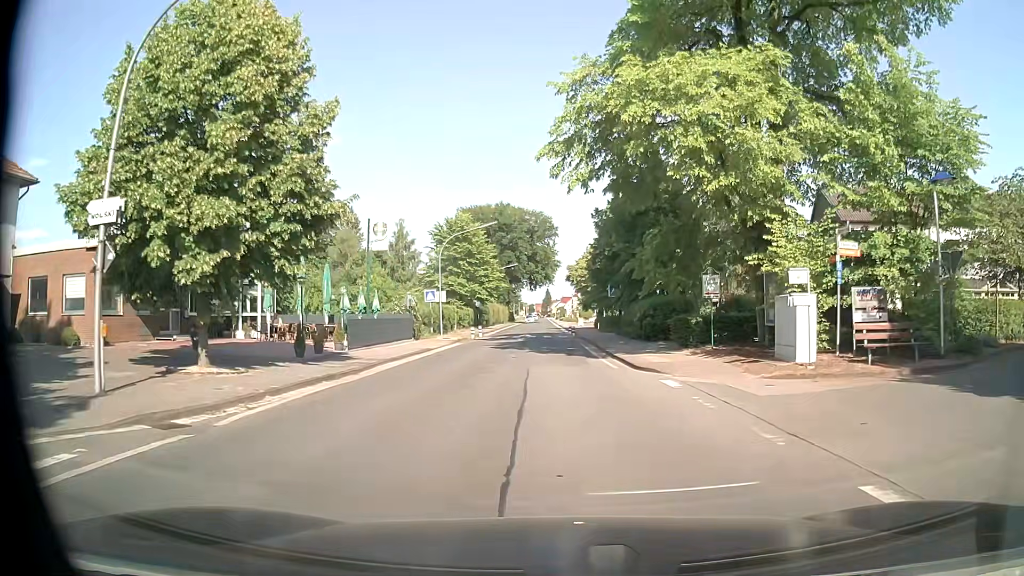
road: secondary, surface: asphalt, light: Day
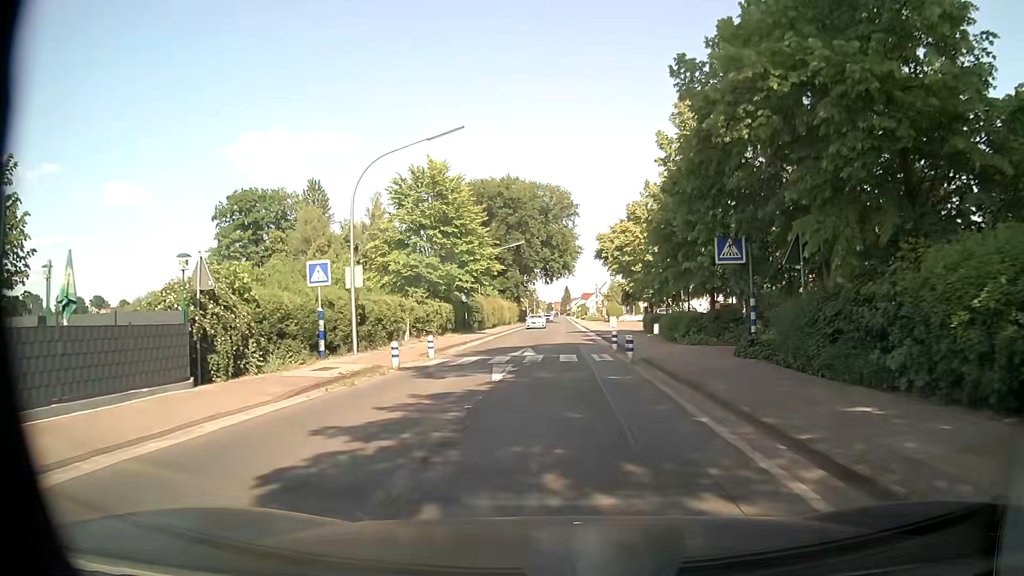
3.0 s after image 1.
(-0.3, +24.5) m; -1°
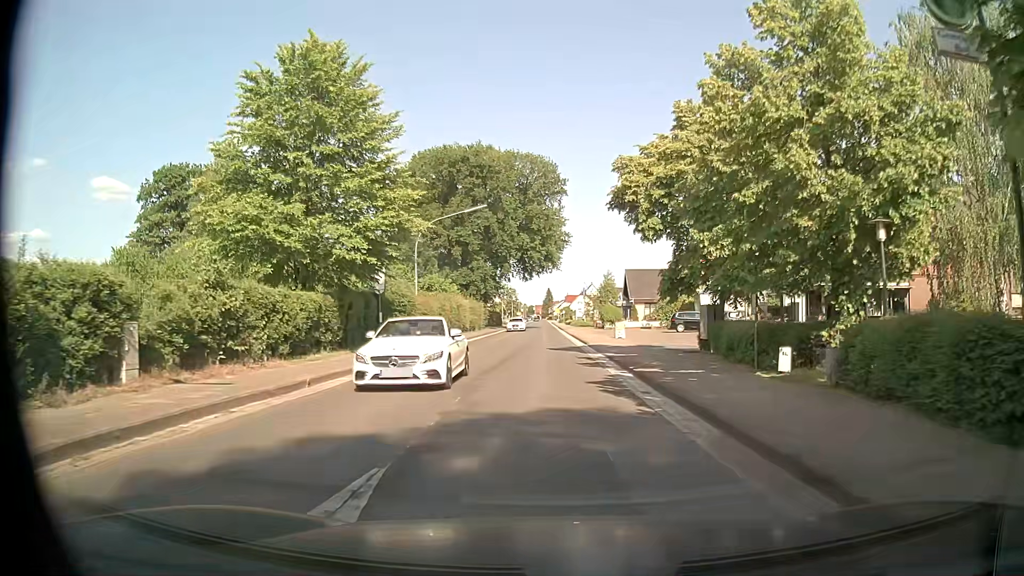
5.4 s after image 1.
(-0.1, +21.8) m; +1°
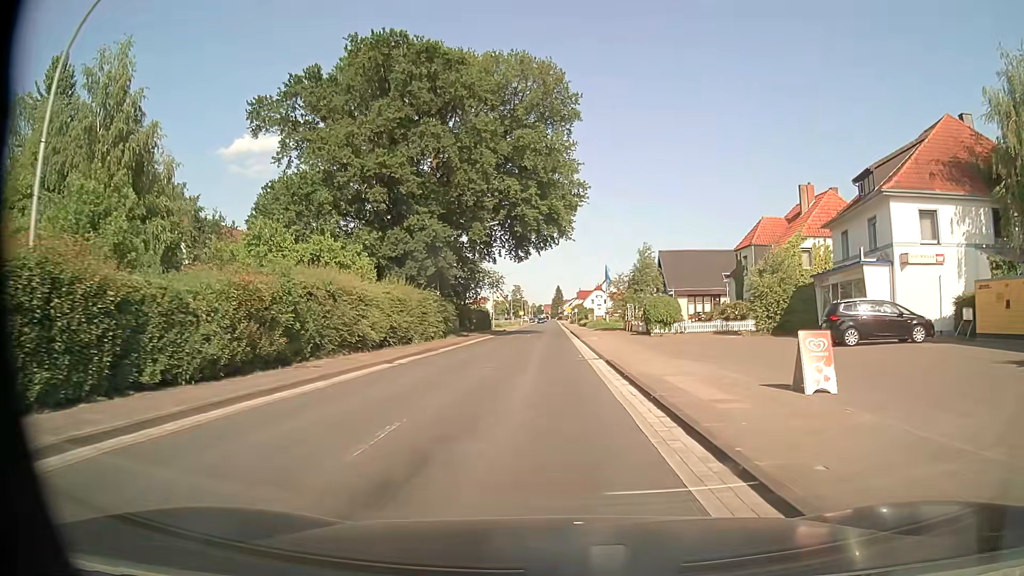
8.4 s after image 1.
(+0.2, +31.9) m; 0°
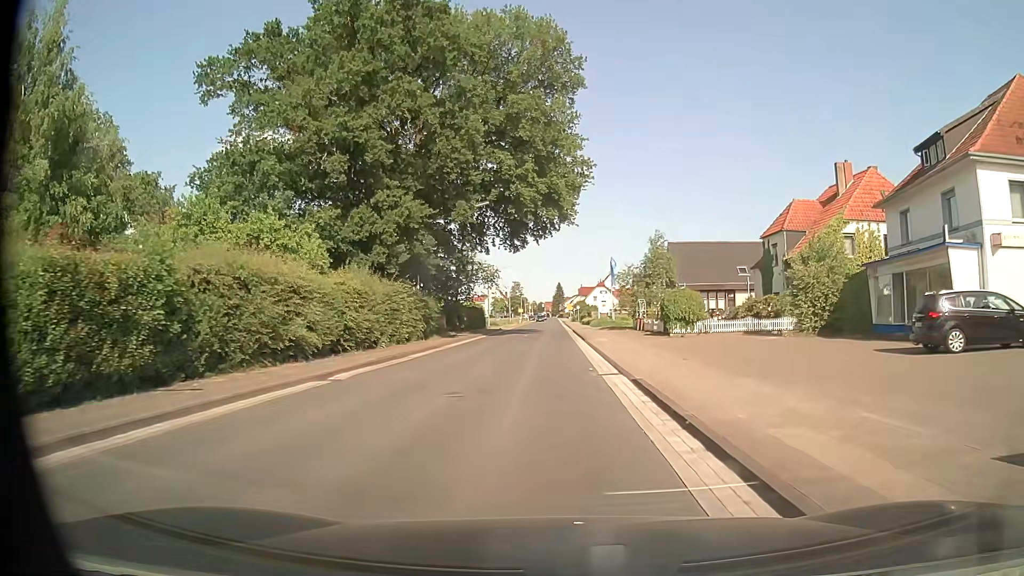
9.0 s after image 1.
(0.0, +7.0) m; 0°
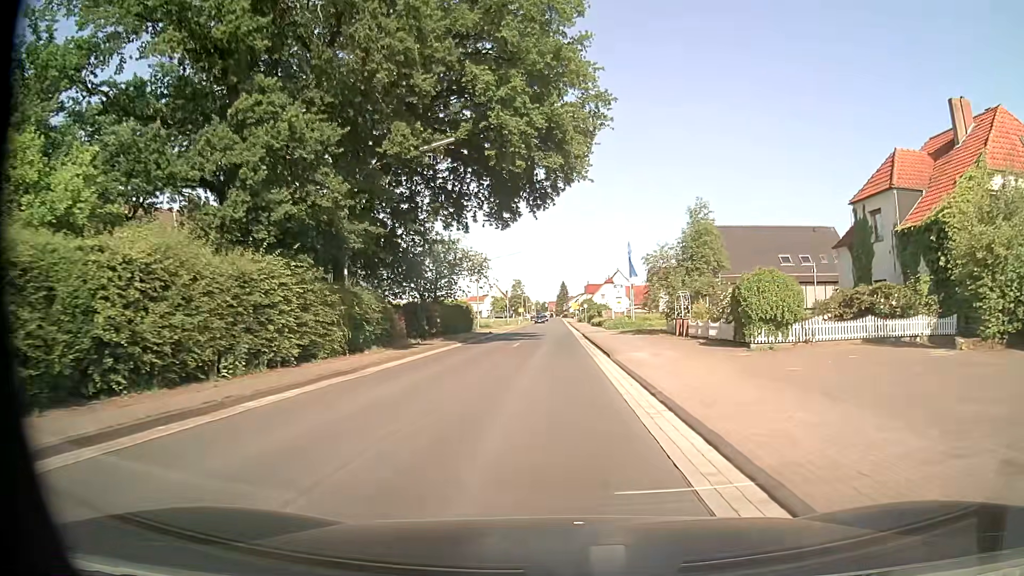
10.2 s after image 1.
(-0.2, +14.5) m; -1°
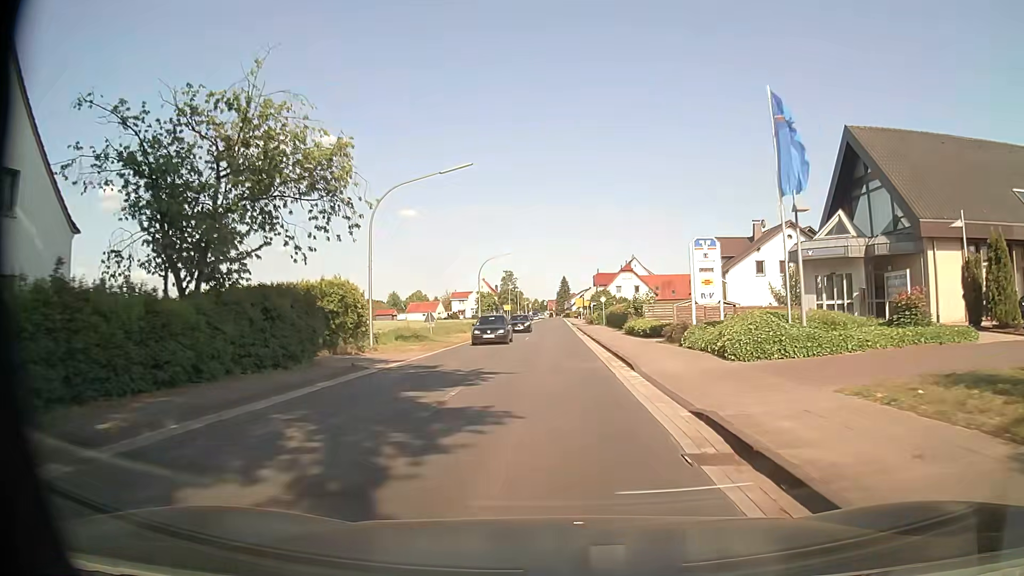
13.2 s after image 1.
(0.0, +38.1) m; 0°
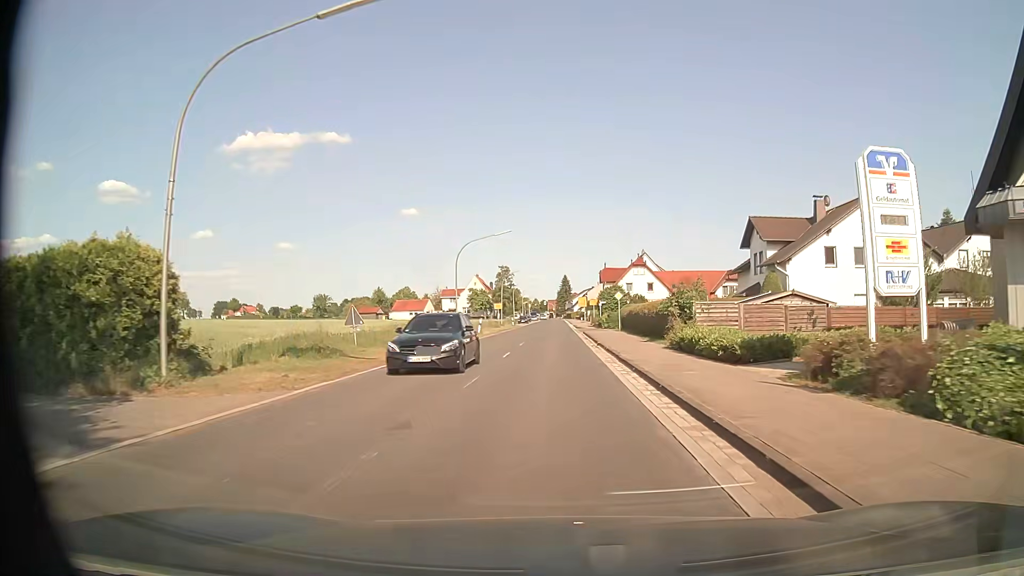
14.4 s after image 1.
(0.0, +15.5) m; 0°
(0, +10) (0, +20) (0, +30) (0, +40) (0, +50) (0, +60) (0, +70) (0, +80) (0, +90) (0, +100) m
